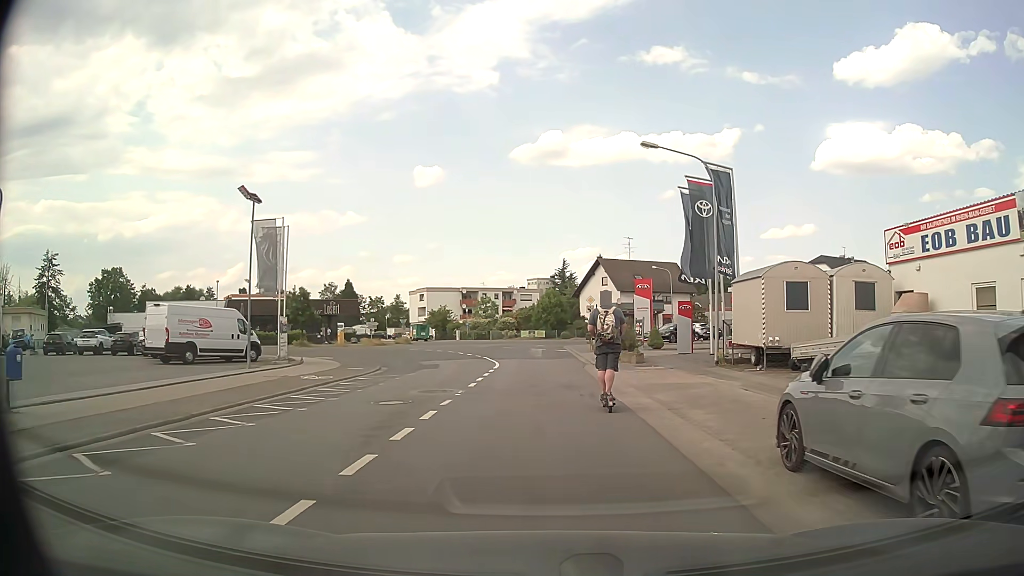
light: Day
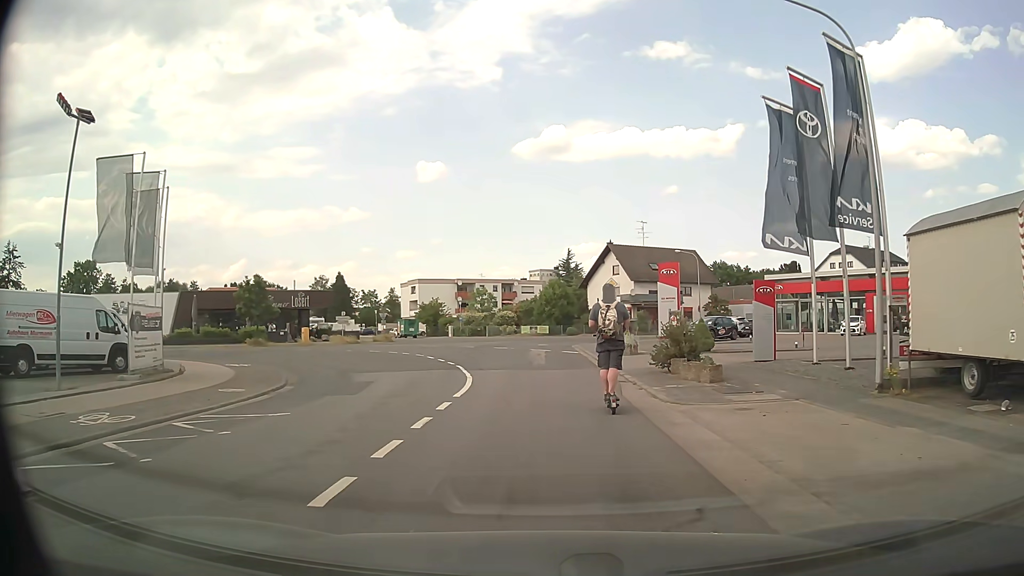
(0.0, +11.4) m; 0°
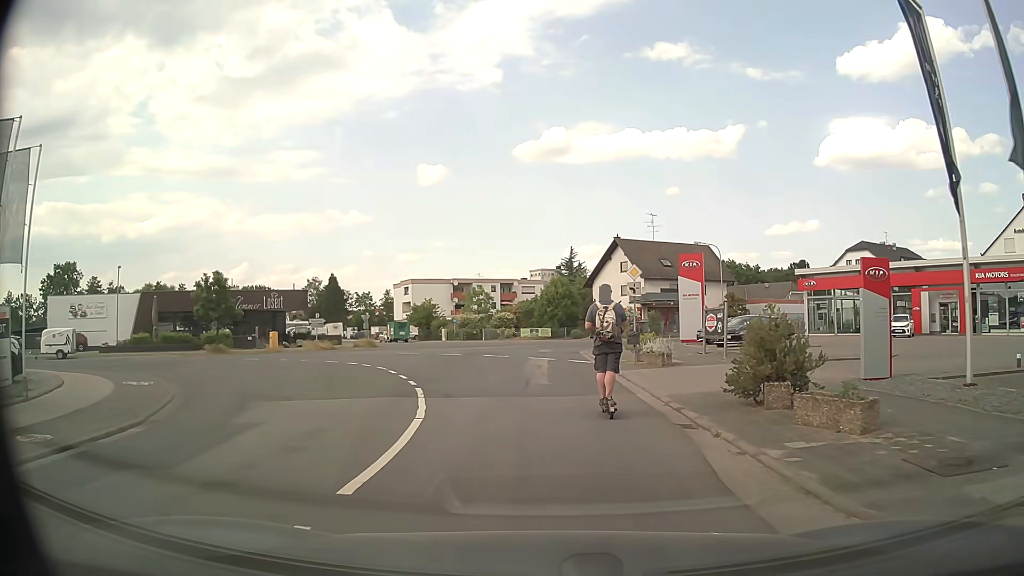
(0.0, +7.4) m; 0°
